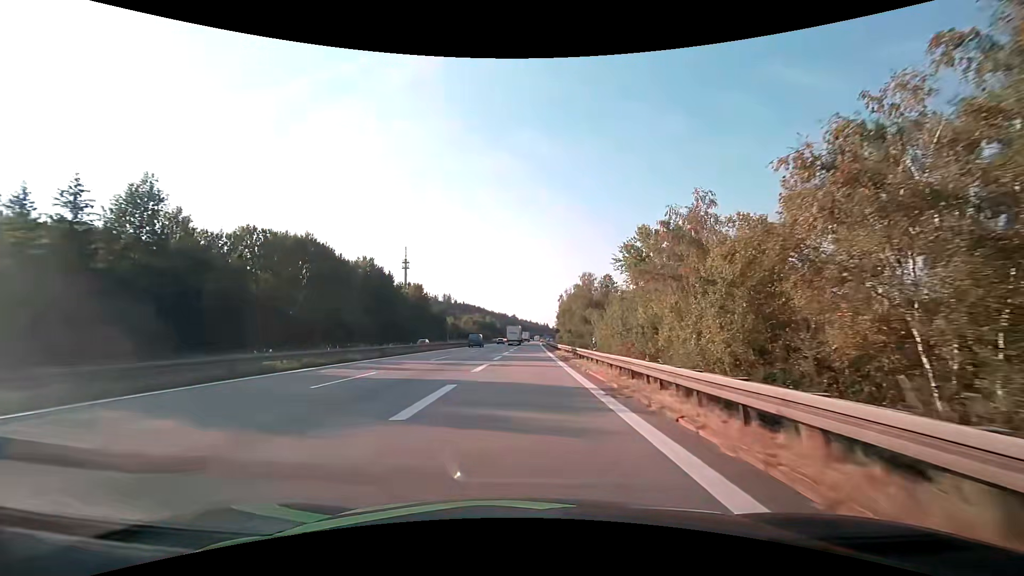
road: motorway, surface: asphalt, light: Day
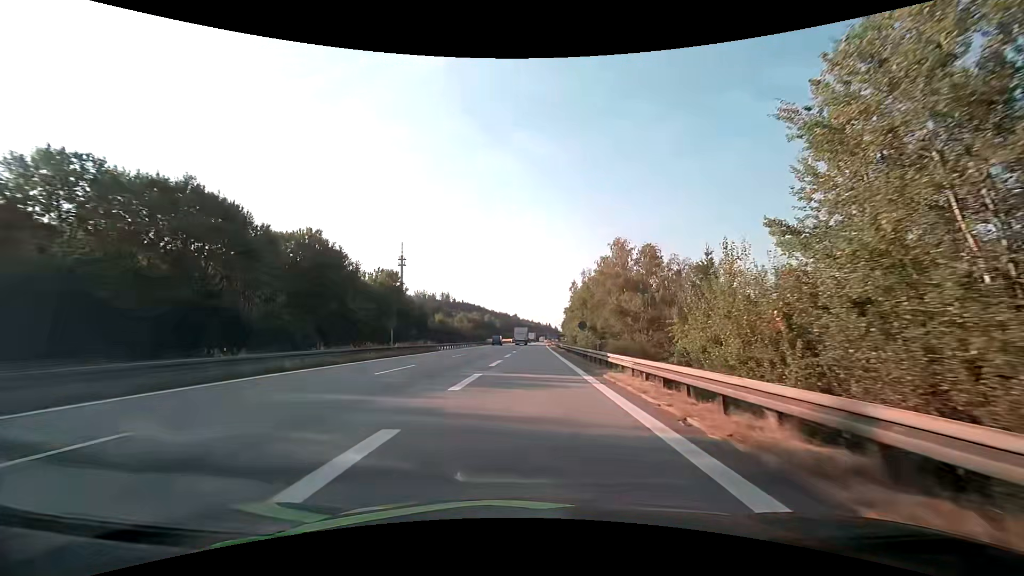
(0.0, +30.6) m; 0°
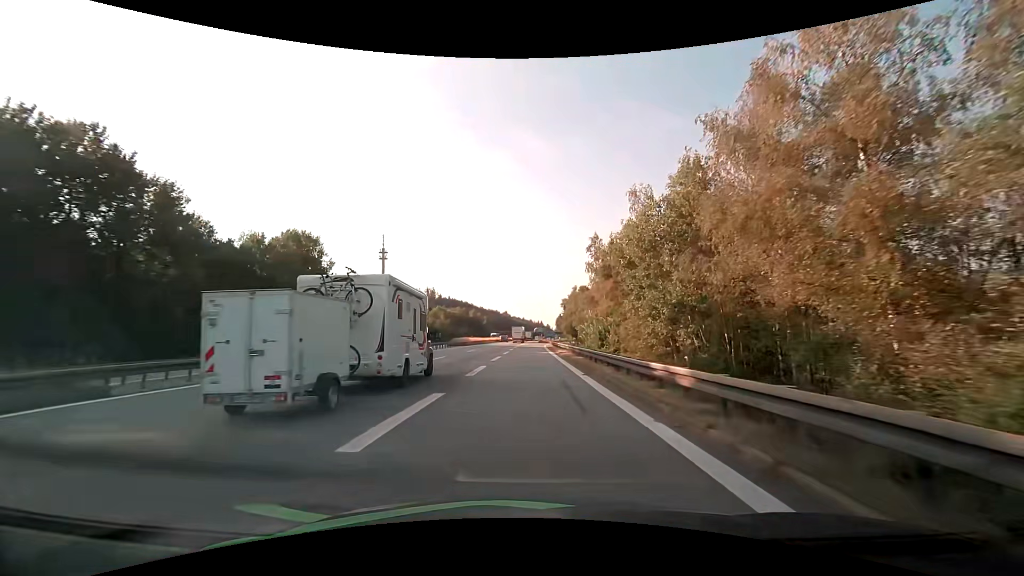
(+0.5, +42.4) m; +1°
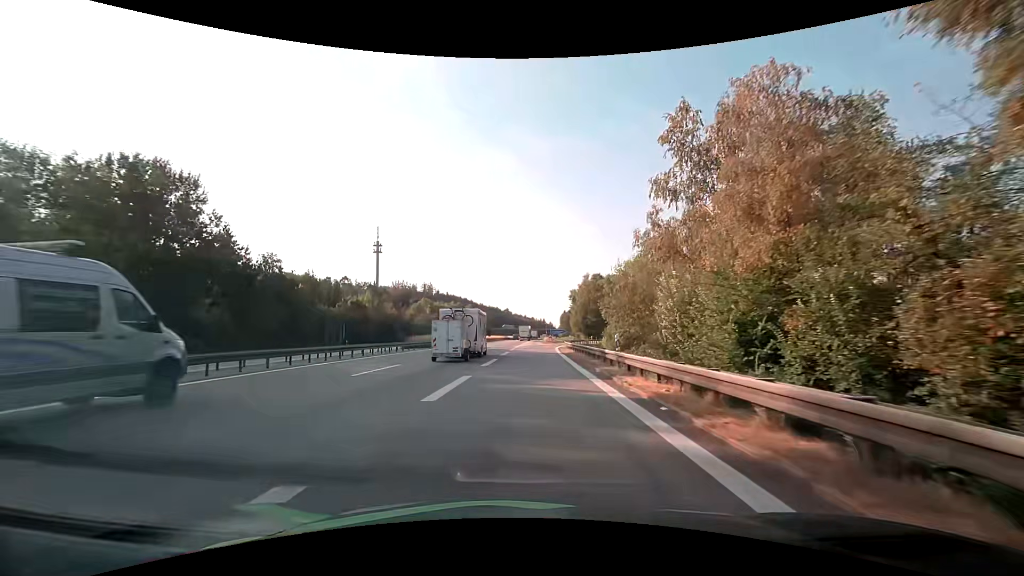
(-0.1, +30.8) m; 0°
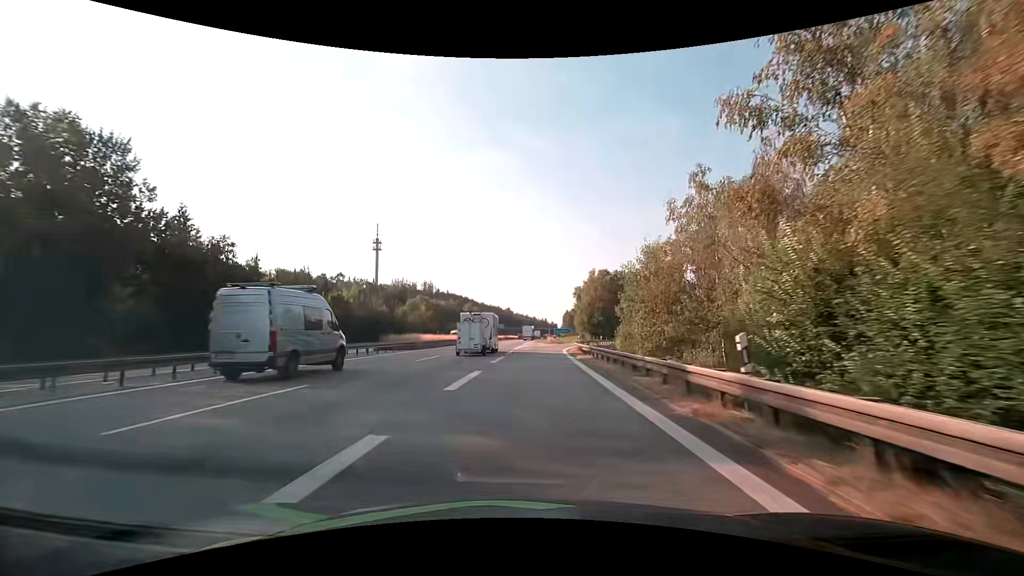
(-0.1, +9.7) m; 0°
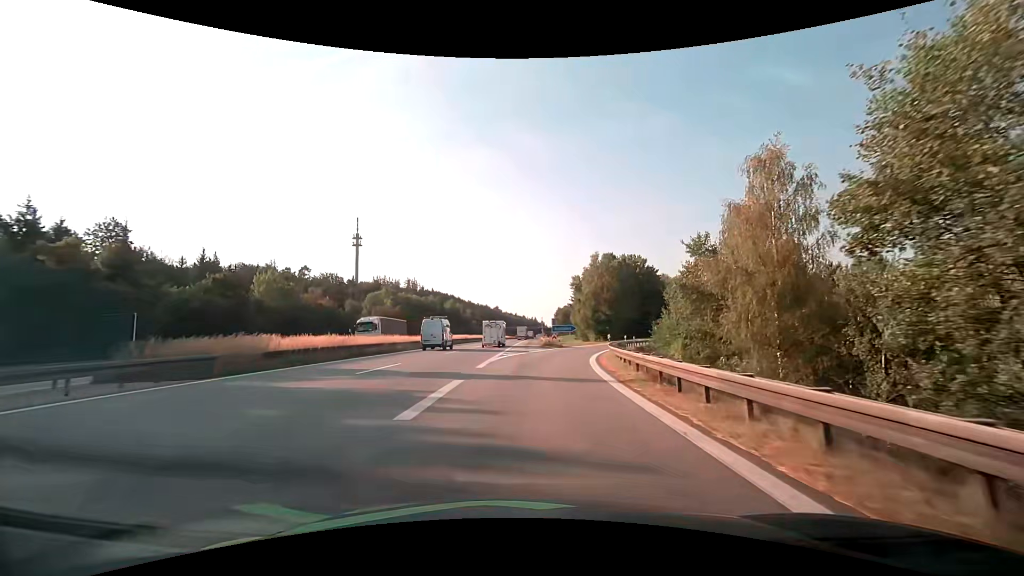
(+0.2, +26.7) m; +1°
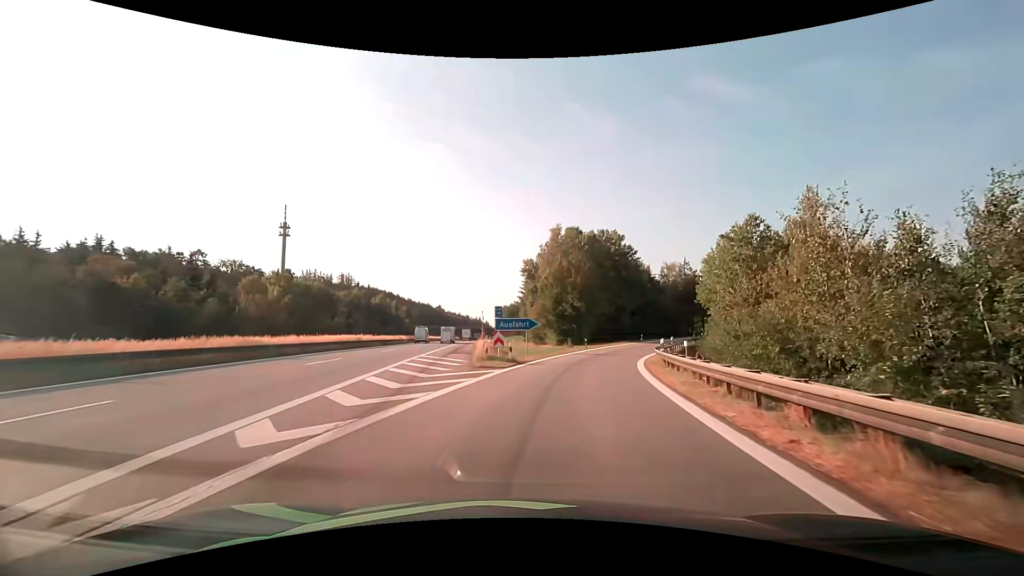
(+1.2, +29.6) m; +6°
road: motorway_link
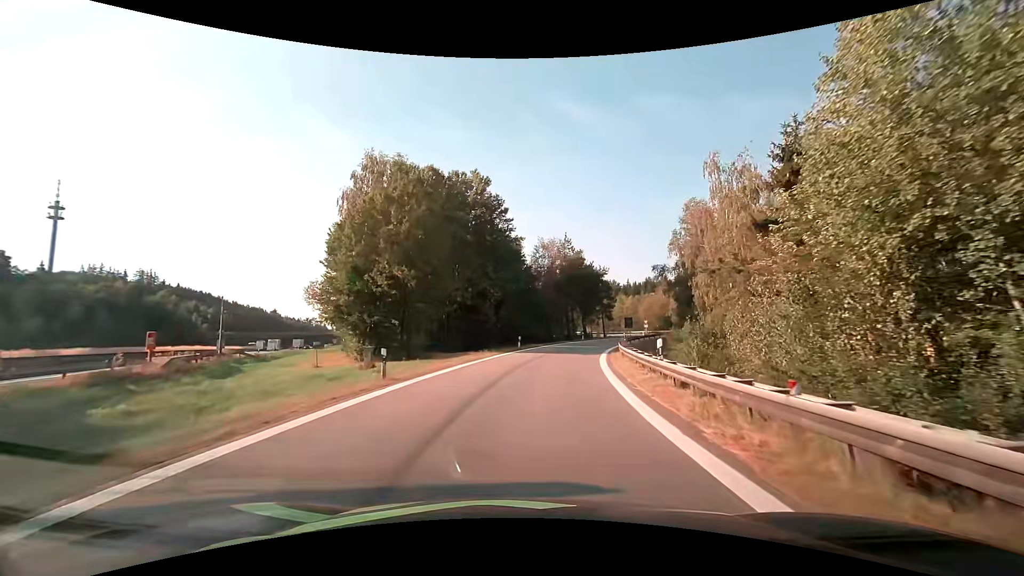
(+5.0, +32.7) m; +16°
(0, +10) (+1, +20) (+3, +30) (+4, +40) (+7, +49) (+10, +59) (+14, +68) (+18, +77) (+22, +86) (+26, +96) m
